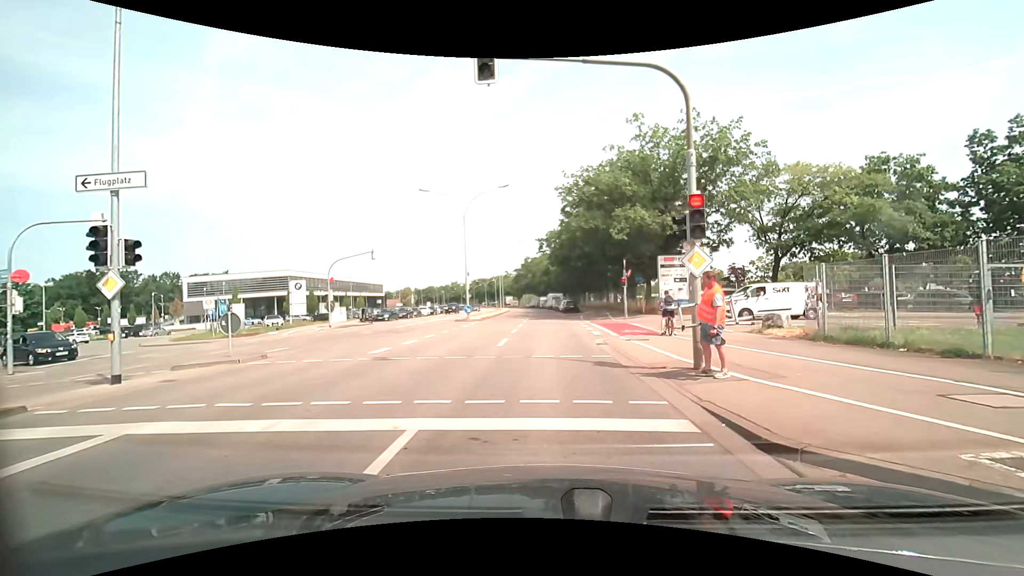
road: secondary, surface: asphalt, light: Day
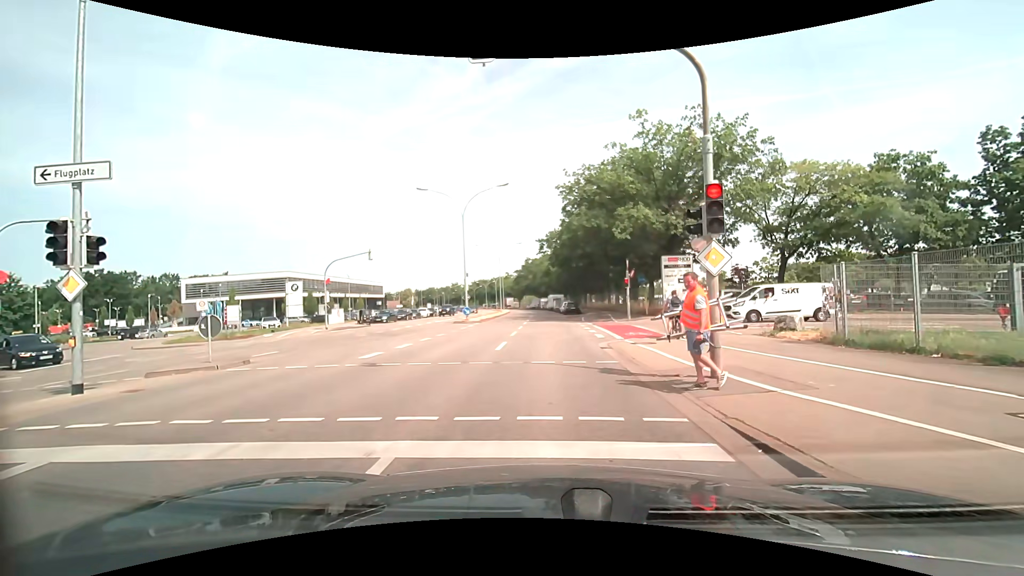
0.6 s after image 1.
(0.0, +0.8) m; -2°
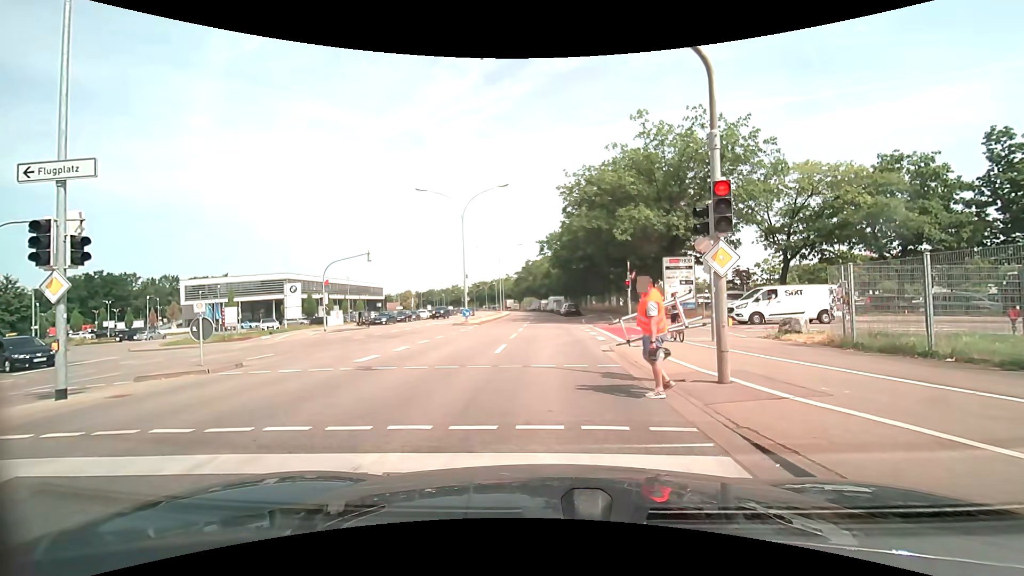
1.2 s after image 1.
(0.0, +0.3) m; 0°
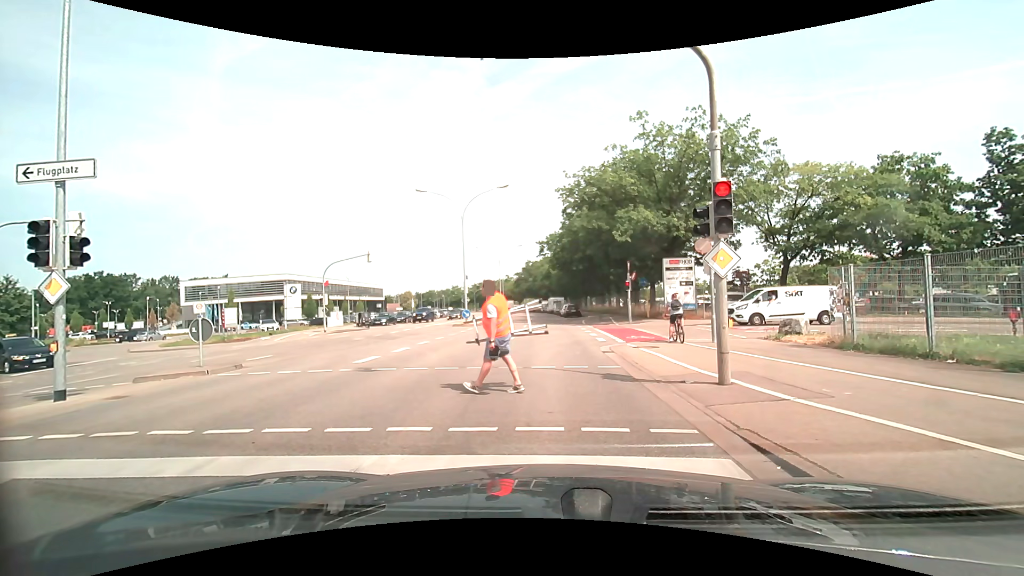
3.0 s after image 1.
(0.0, +0.1) m; 0°
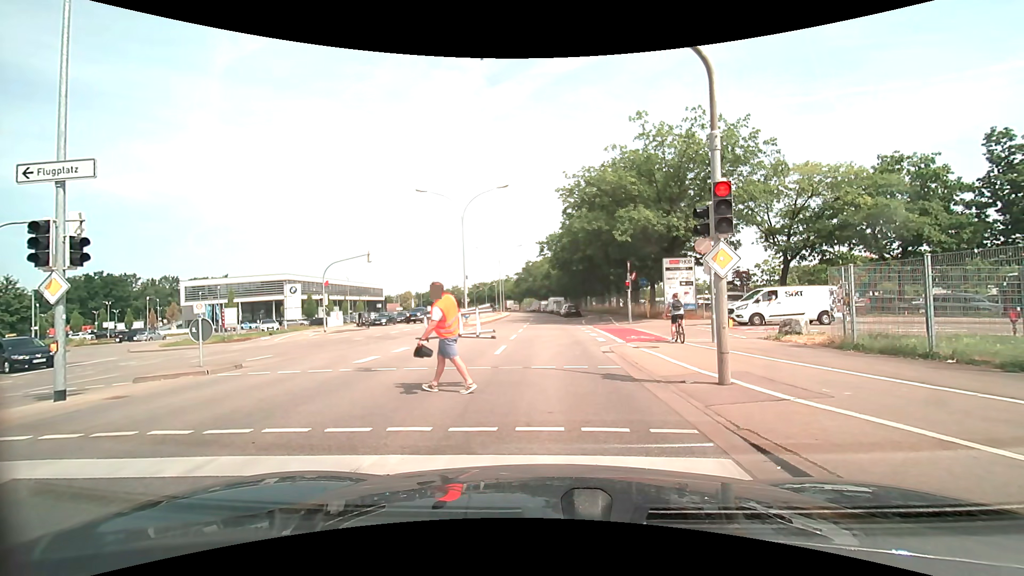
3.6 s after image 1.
(0.0, 0.0) m; 0°
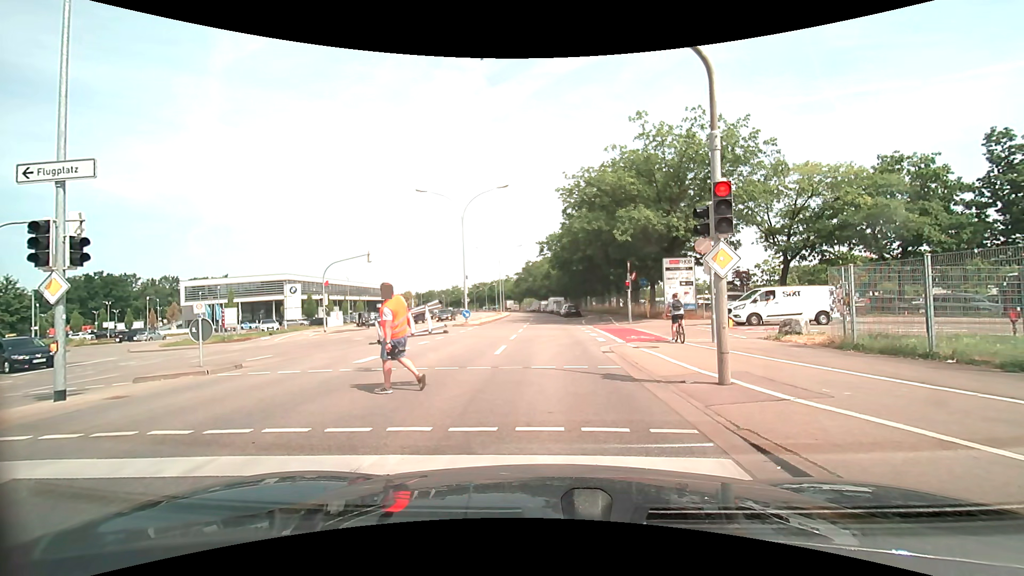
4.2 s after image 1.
(0.0, 0.0) m; 0°
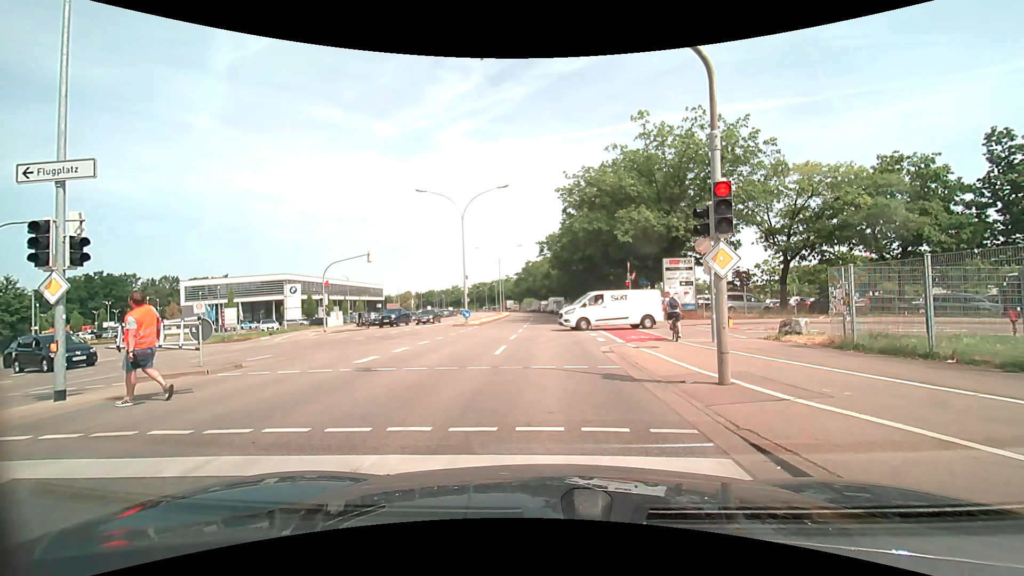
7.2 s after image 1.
(0.0, 0.0) m; 0°
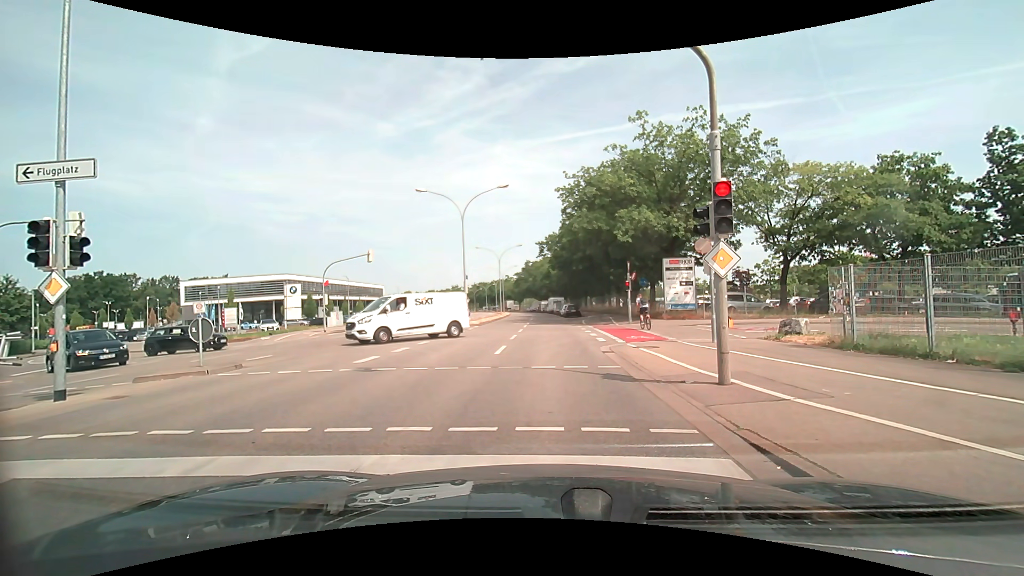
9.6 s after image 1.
(0.0, 0.0) m; 0°
(0, +10) (-1, +20) (-1, +30) (-1, +40) (-1, +50) (-1, +60) (-2, +70) (-2, +80) (-3, +90) (-4, +100) m
